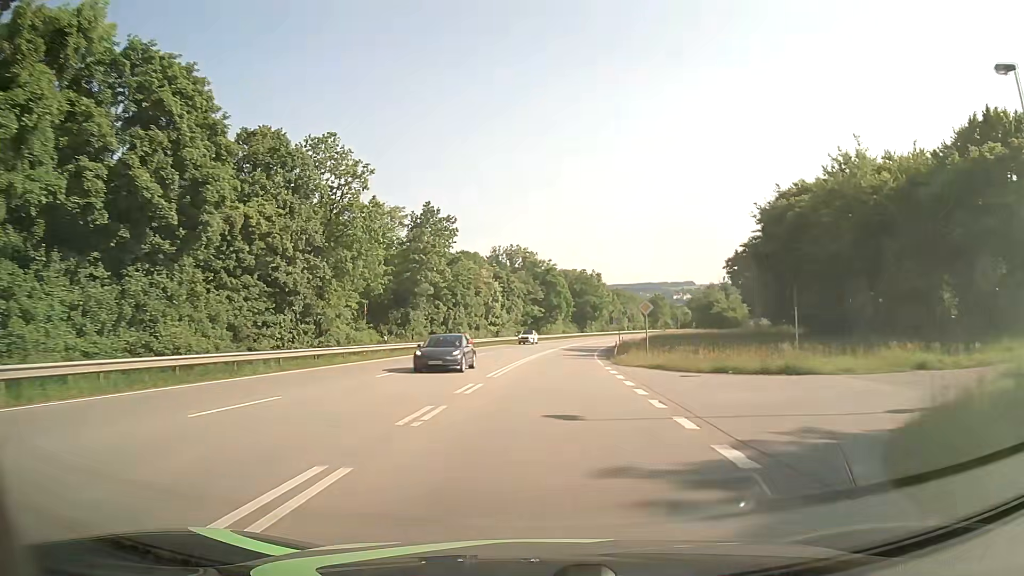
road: primary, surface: asphalt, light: Day
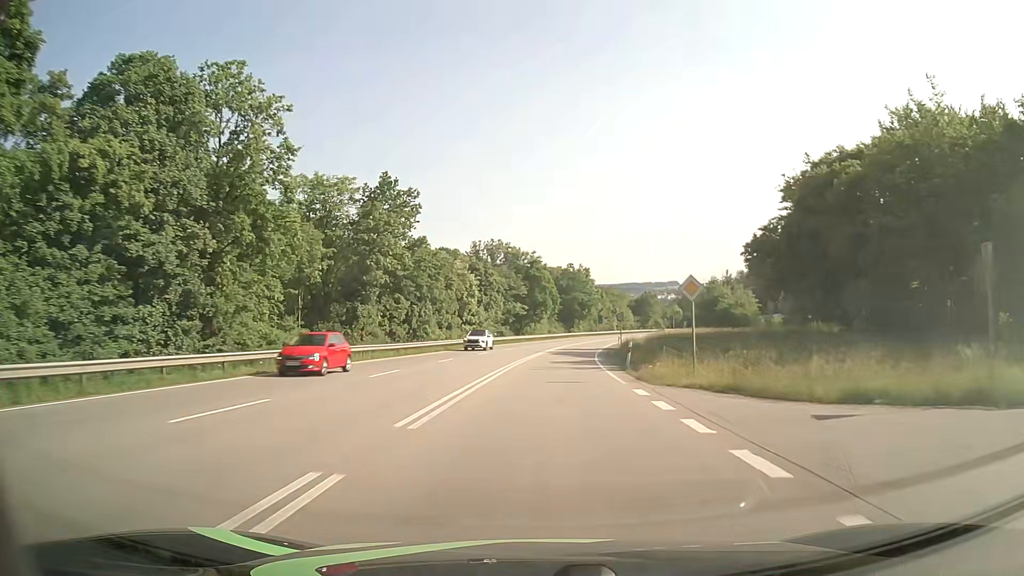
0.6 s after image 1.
(+0.2, +12.6) m; +1°
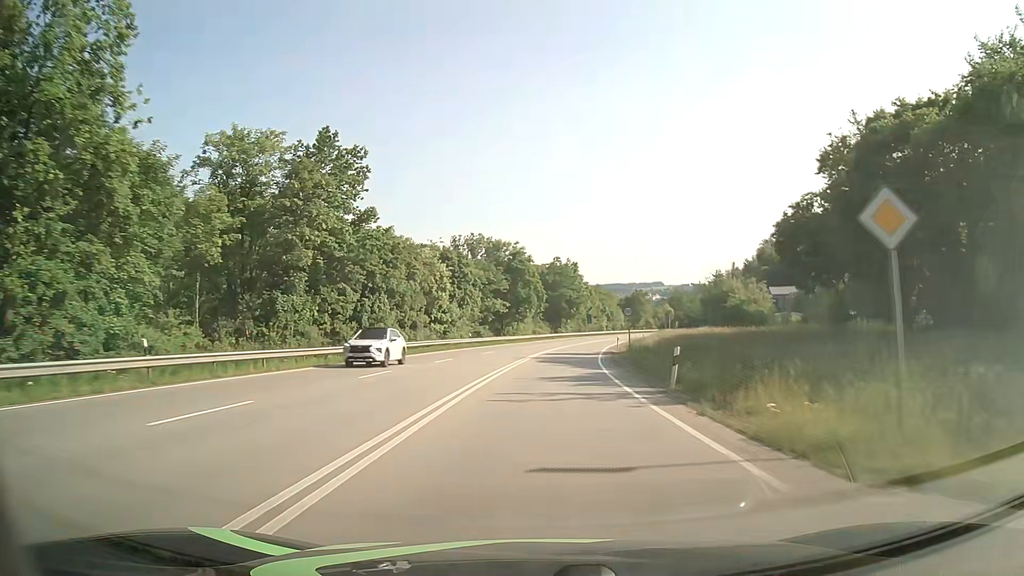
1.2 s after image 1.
(+0.1, +12.5) m; +1°
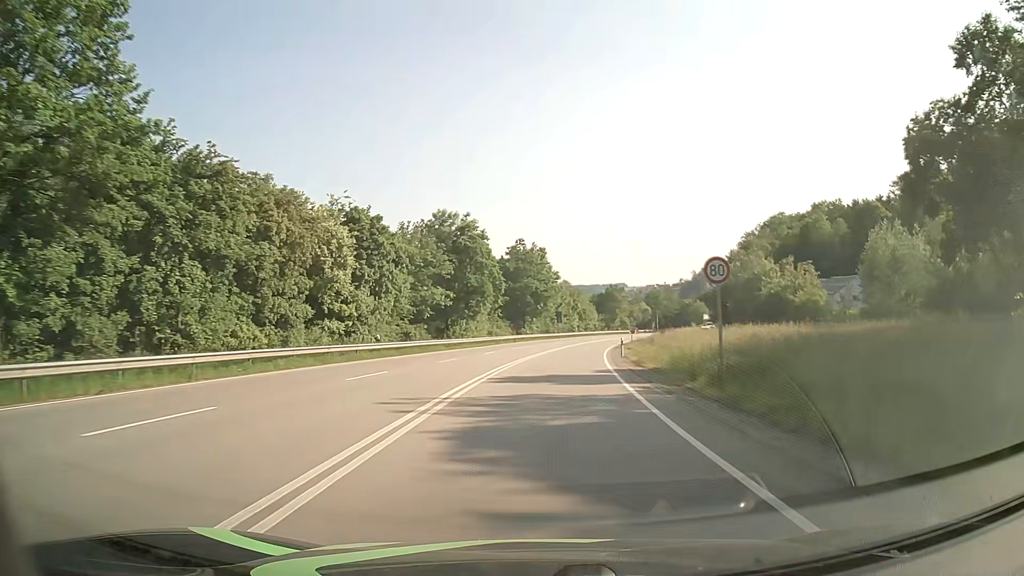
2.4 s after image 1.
(+0.7, +25.1) m; +3°
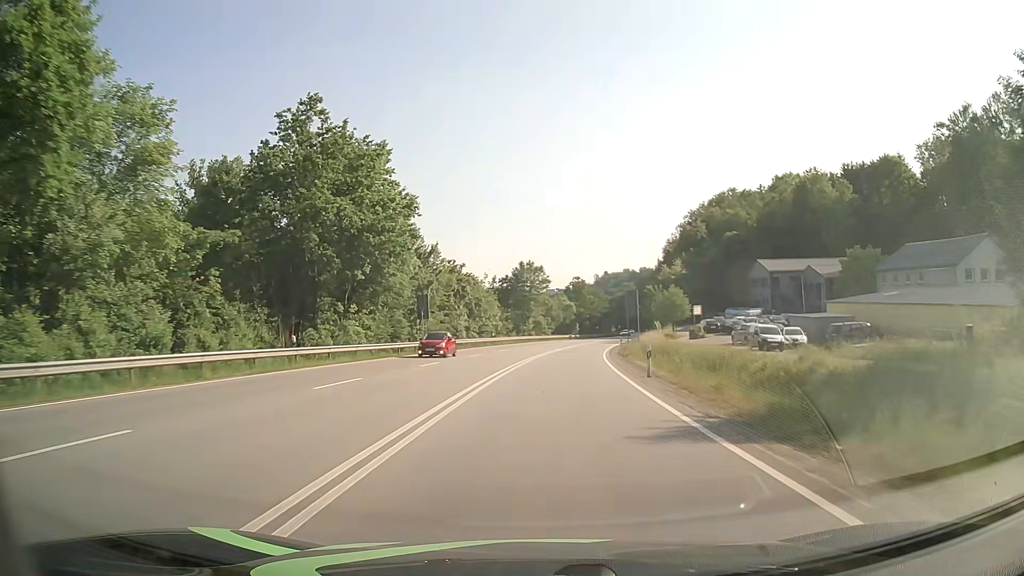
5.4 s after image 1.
(+4.8, +62.1) m; +9°
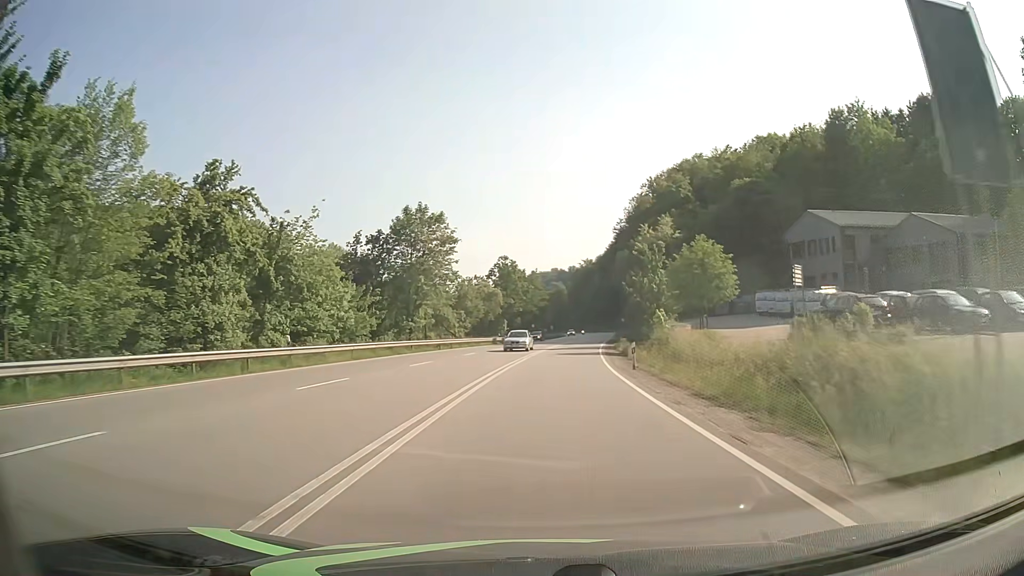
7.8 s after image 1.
(+2.4, +46.8) m; +6°
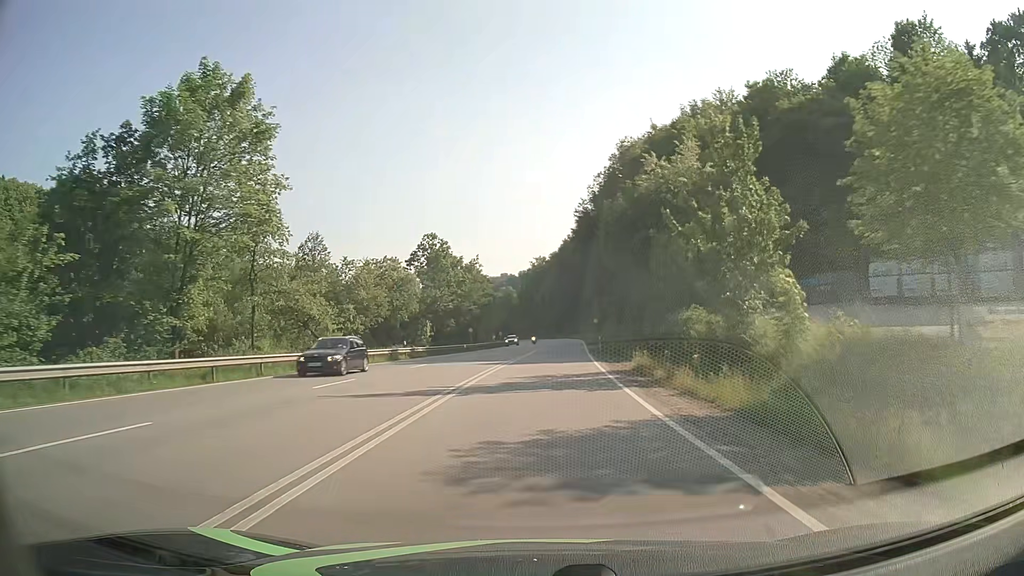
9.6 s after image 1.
(+1.3, +33.4) m; +4°
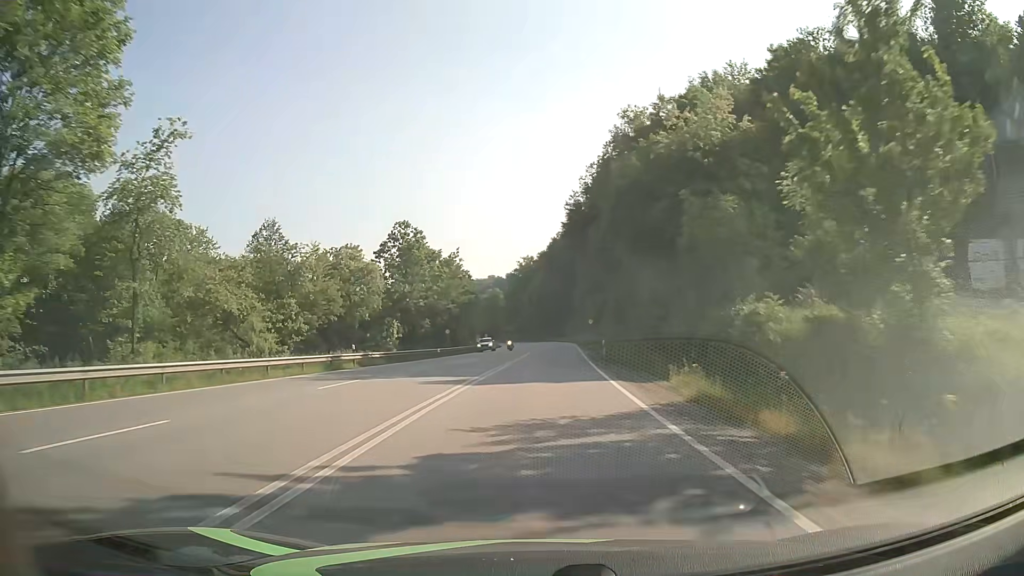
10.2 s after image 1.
(+0.1, +11.0) m; +1°
(0, +10) (0, +20) (+1, +30) (+1, +40) (+2, +50) (+2, +60) (+3, +70) (+3, +80) (+3, +90) (+3, +100) m
